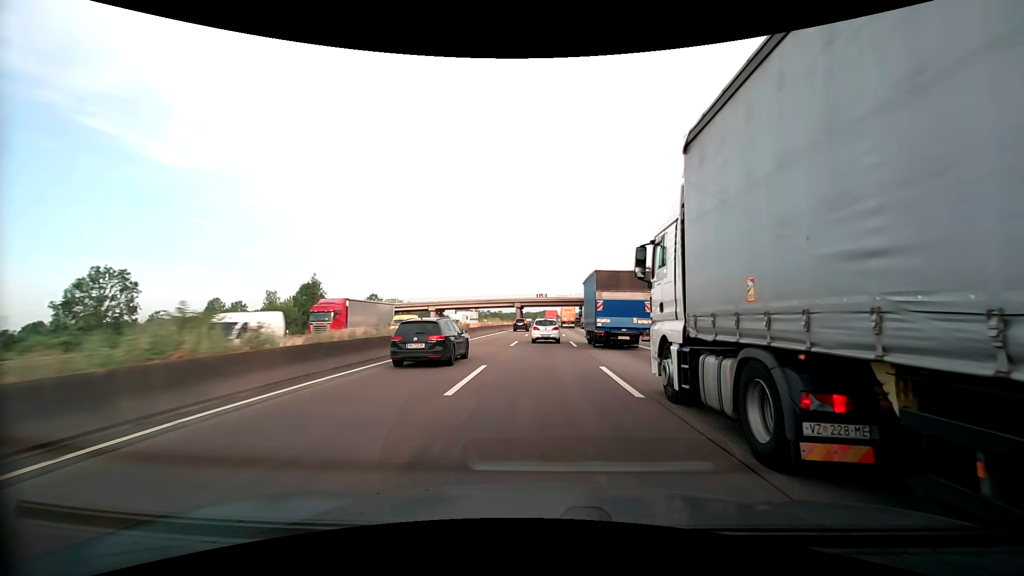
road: motorway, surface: asphalt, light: Day
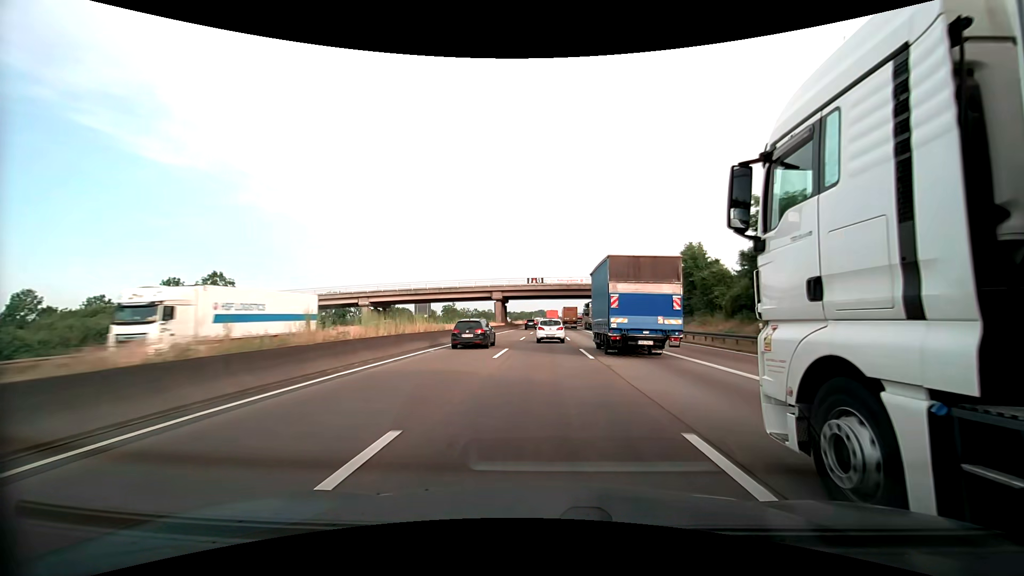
(+0.2, +44.9) m; +1°
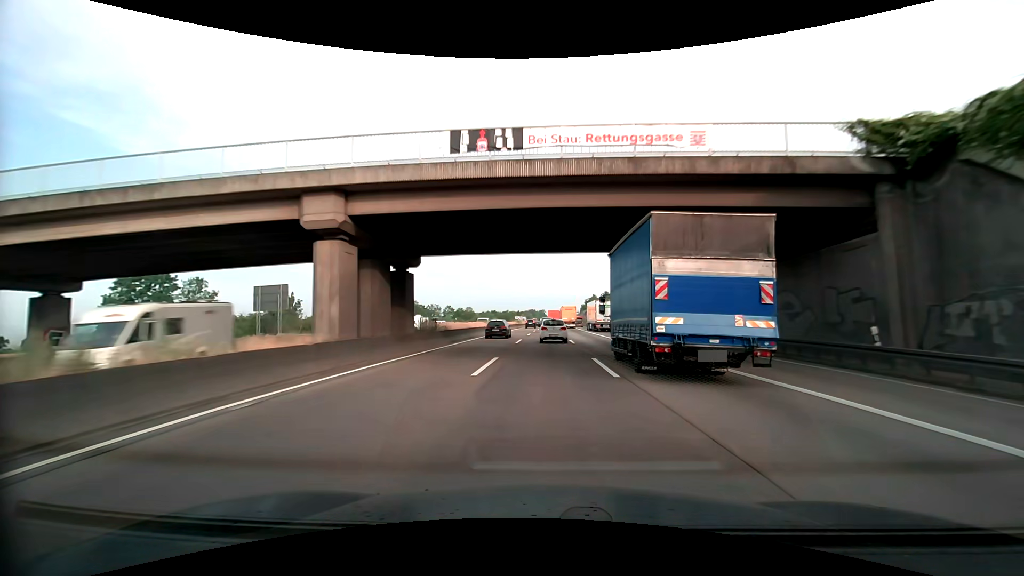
(+0.5, +59.8) m; +1°
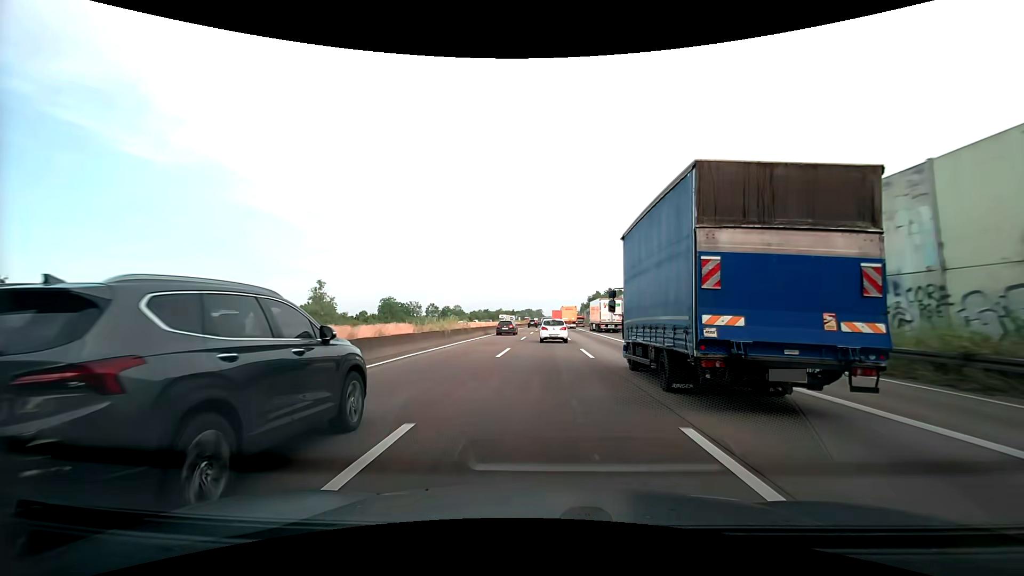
(-0.1, +29.8) m; -1°
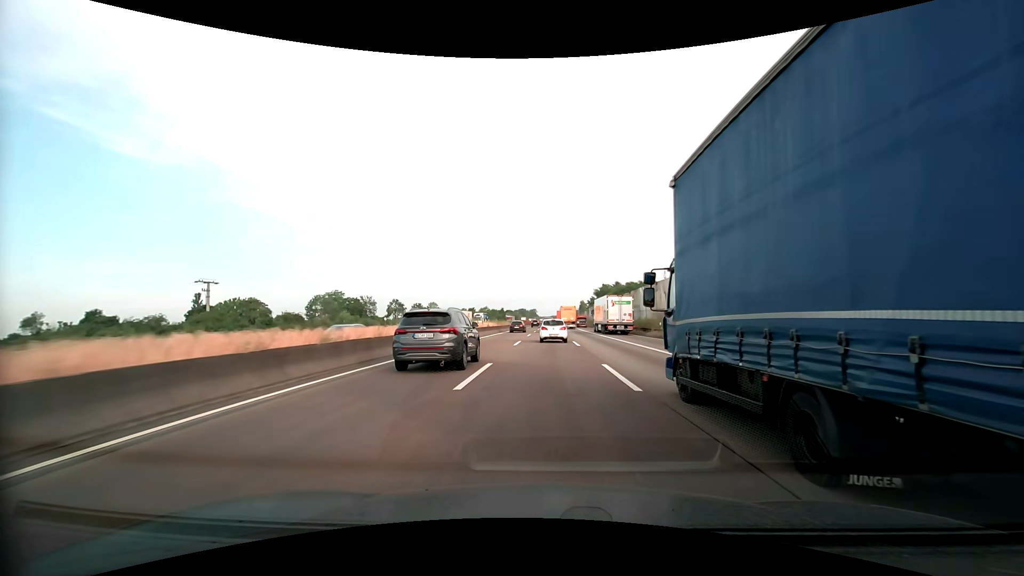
(+0.7, +44.7) m; +1°
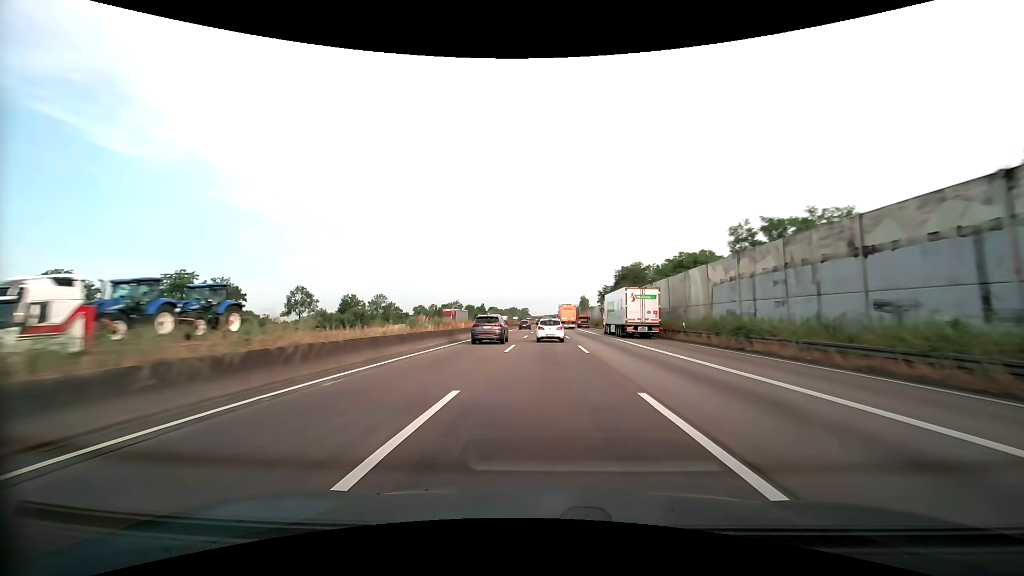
(+0.4, +60.2) m; +1°
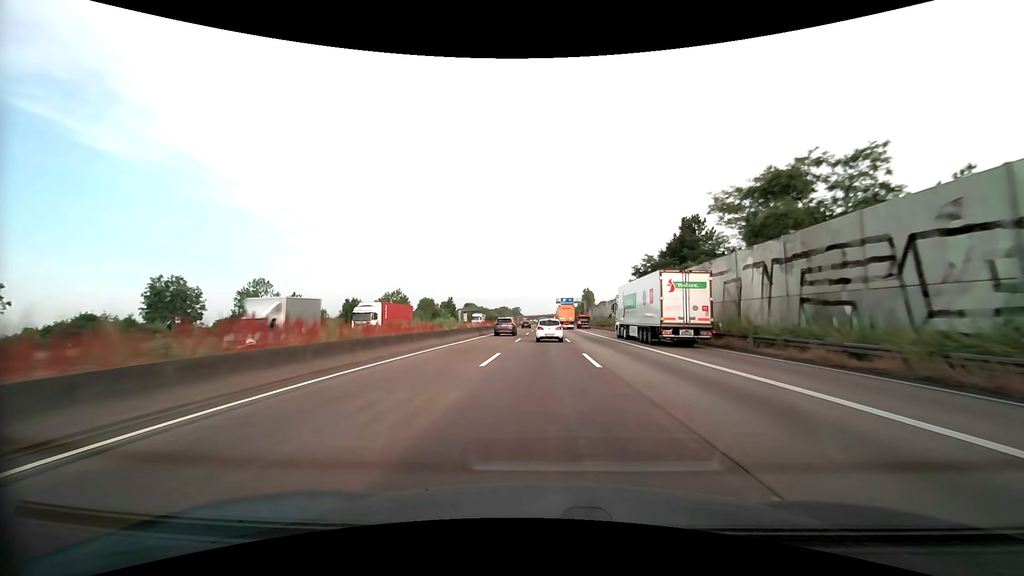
(+0.5, +60.8) m; +1°
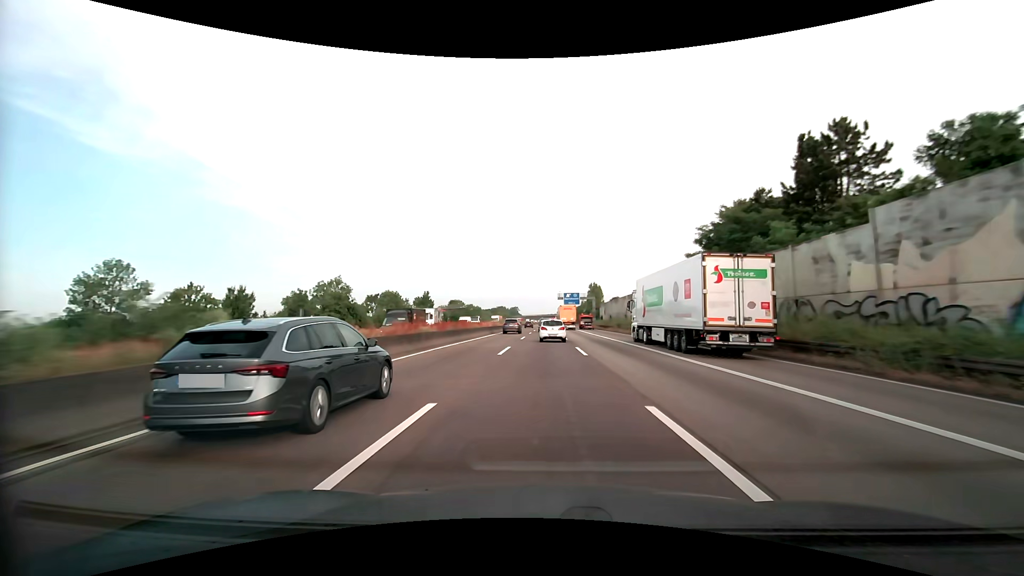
(0.0, +30.7) m; 0°
(0, +10) (0, +20) (0, +30) (0, +40) (0, +50) (0, +60) (0, +70) (0, +80) (+1, +90) (+1, +100) m
